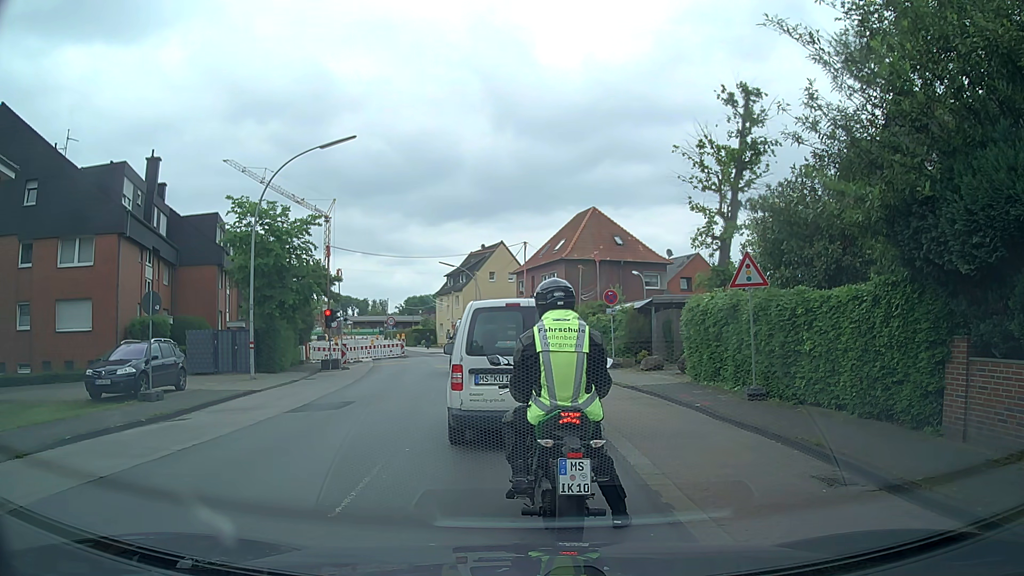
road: secondary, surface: asphalt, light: Day
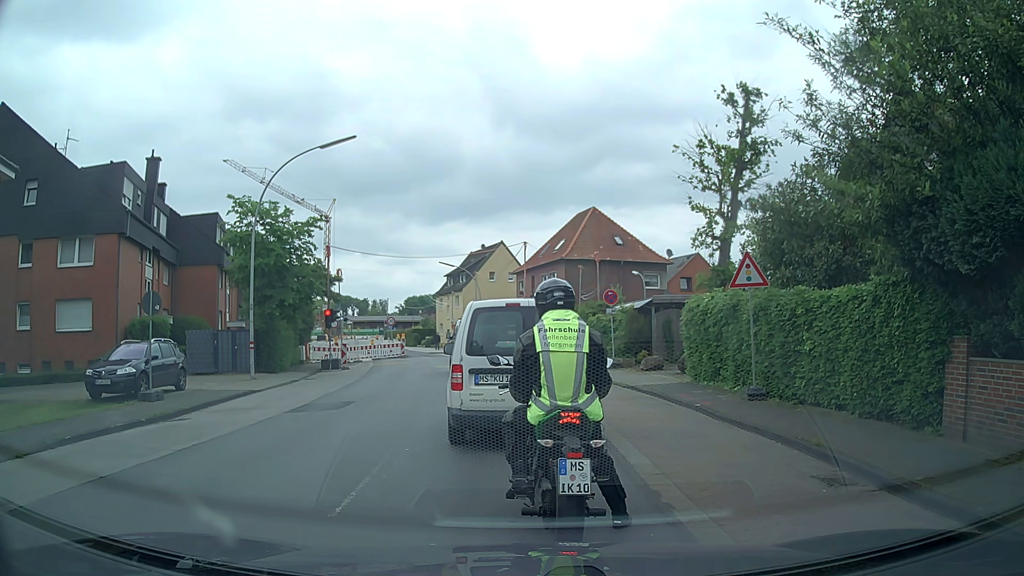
(0.0, 0.0) m; 0°
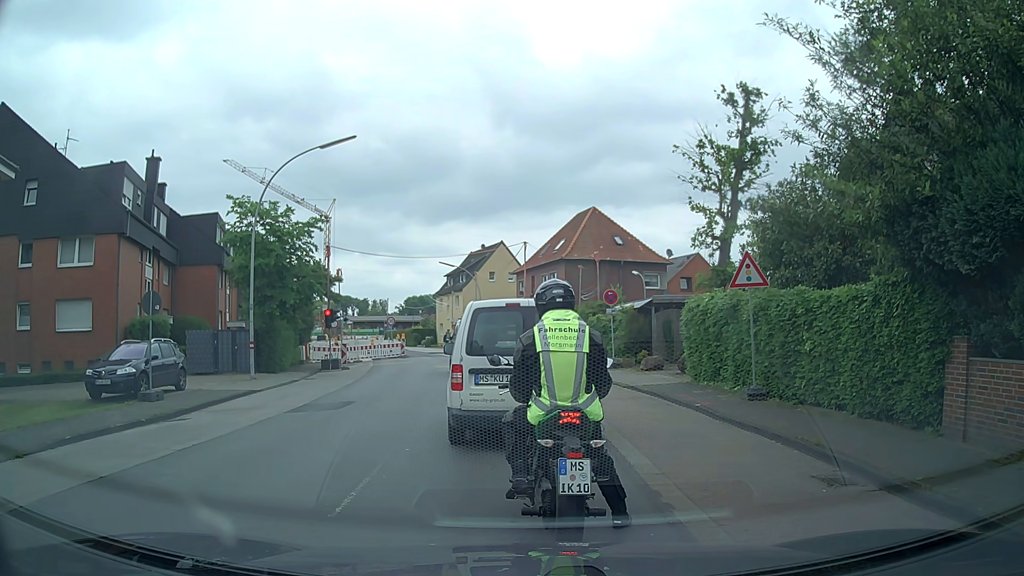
(0.0, 0.0) m; 0°
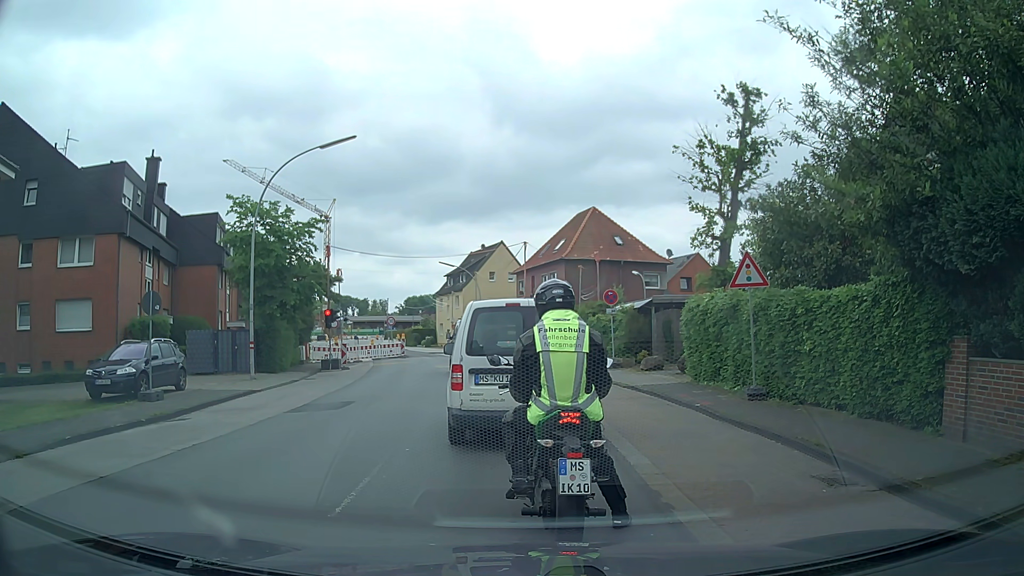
(0.0, 0.0) m; 0°
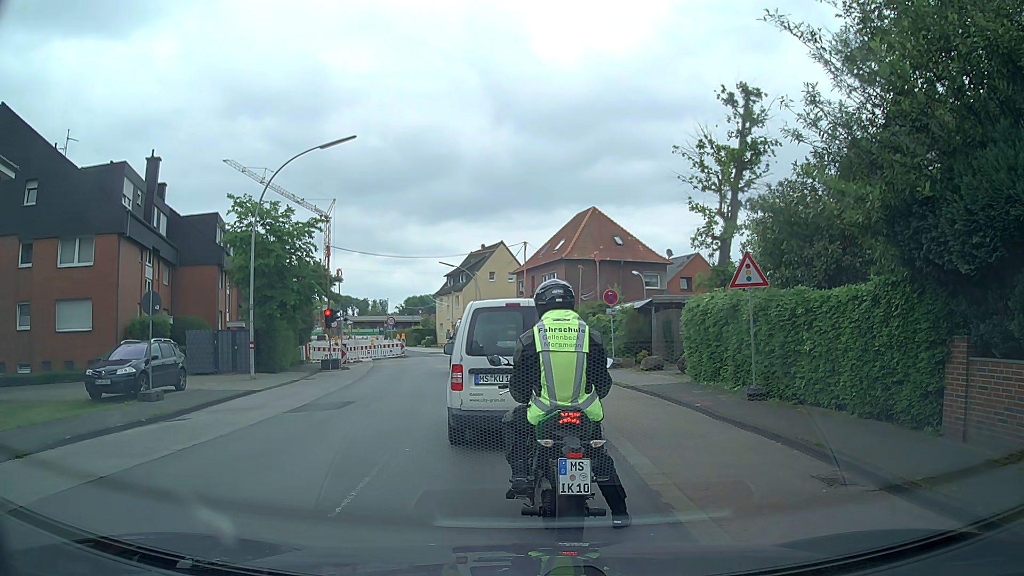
(0.0, 0.0) m; 0°
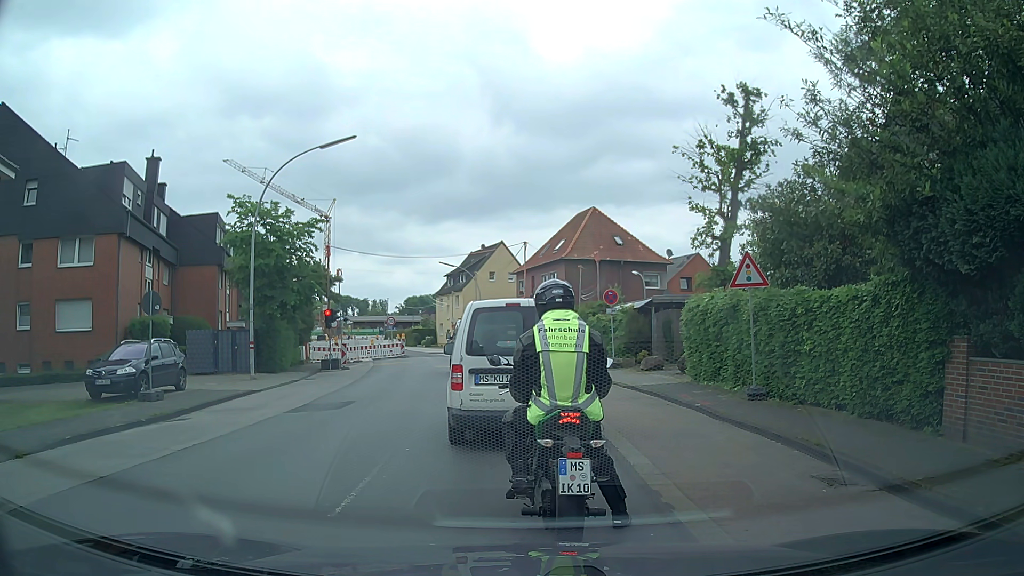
(0.0, 0.0) m; 0°
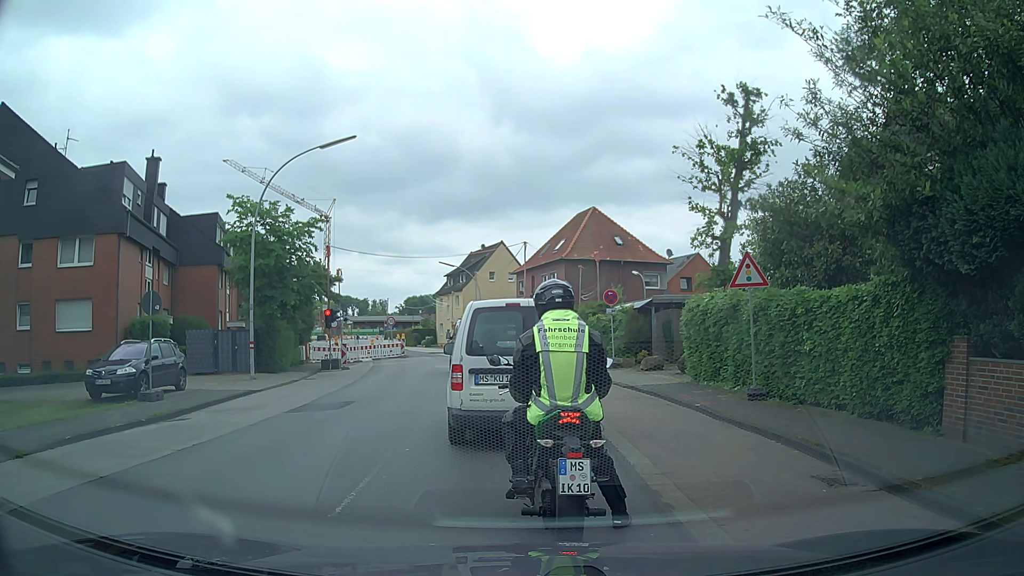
(0.0, 0.0) m; 0°
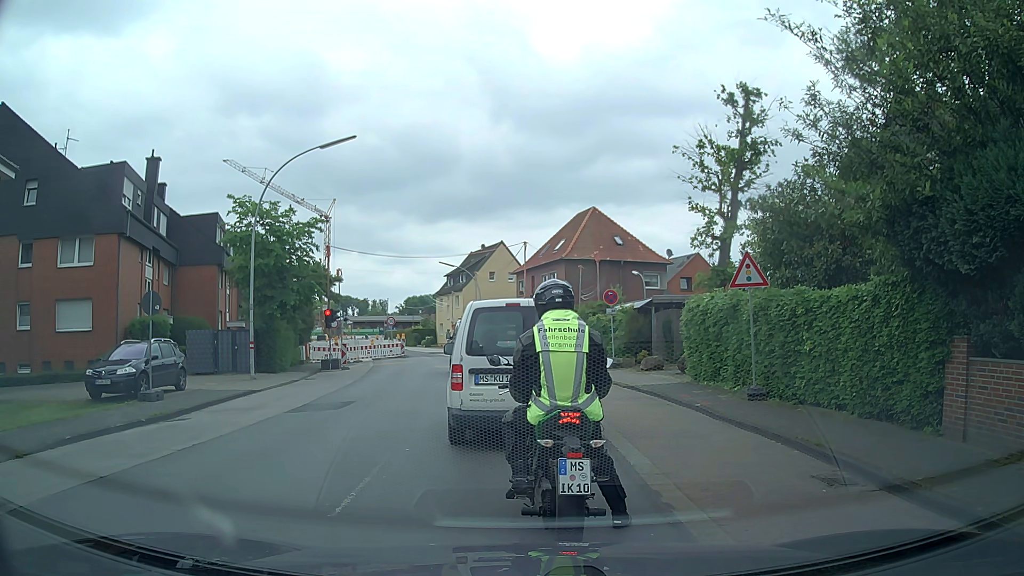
(0.0, 0.0) m; 0°
(-1, +10) (-2, +20) (-4, +30) (-6, +40) (-8, +49) (-12, +59) (-16, +68) (-20, +77) (-24, +86) (-28, +95) m
